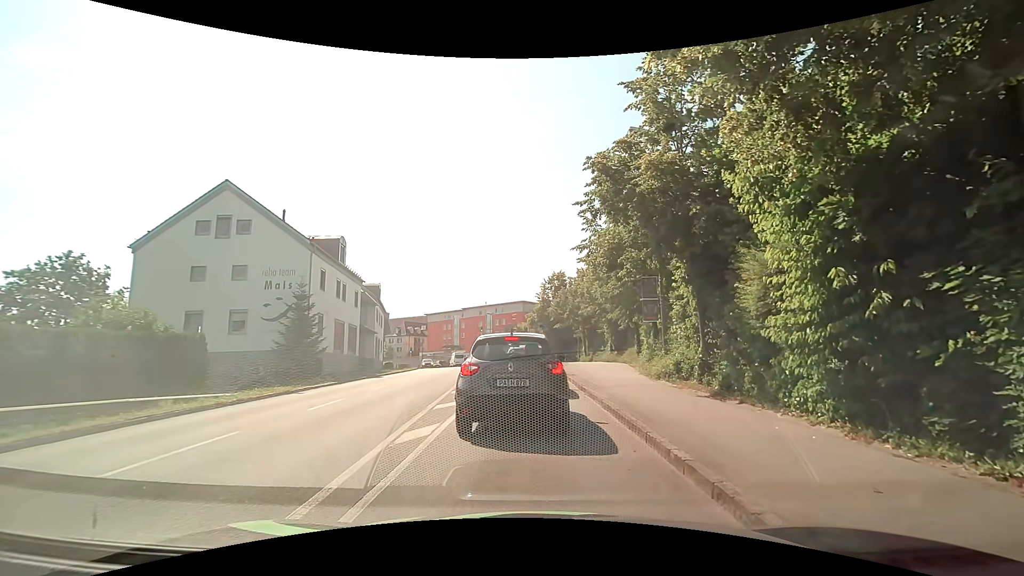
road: tertiary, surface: asphalt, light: Day
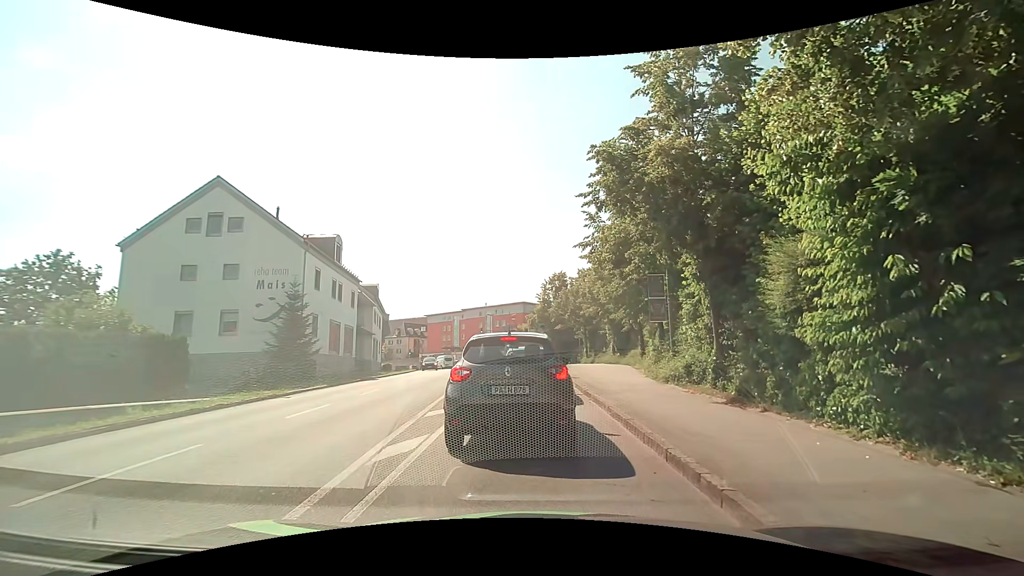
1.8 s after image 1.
(0.0, +1.0) m; 0°
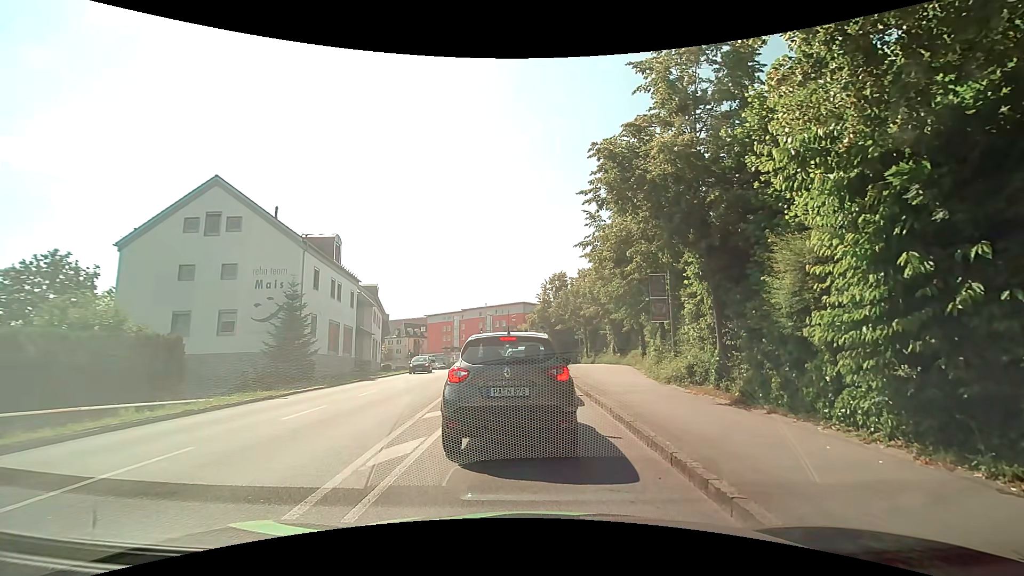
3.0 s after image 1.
(0.0, +0.2) m; 0°
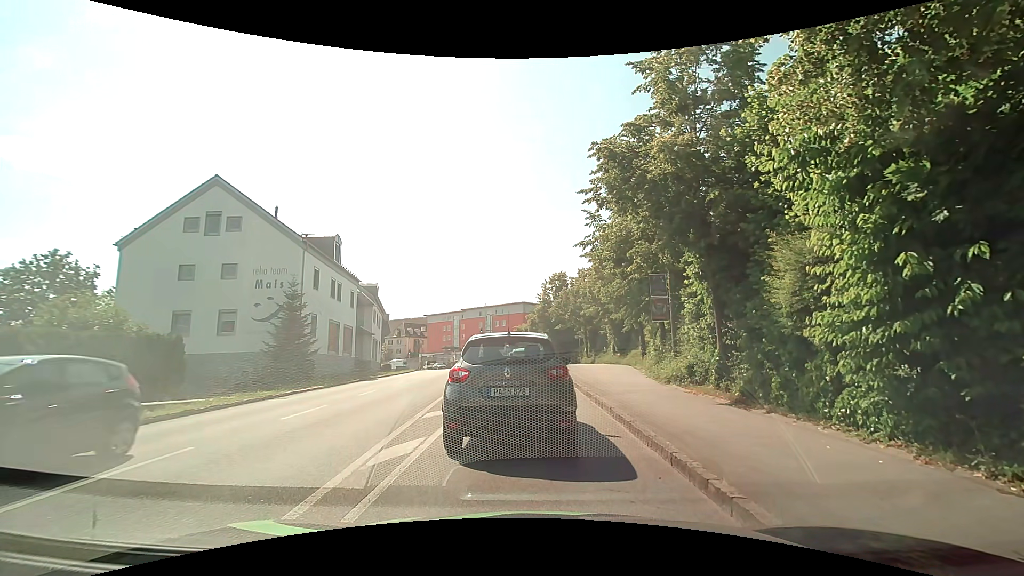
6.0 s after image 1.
(0.0, +0.1) m; 0°
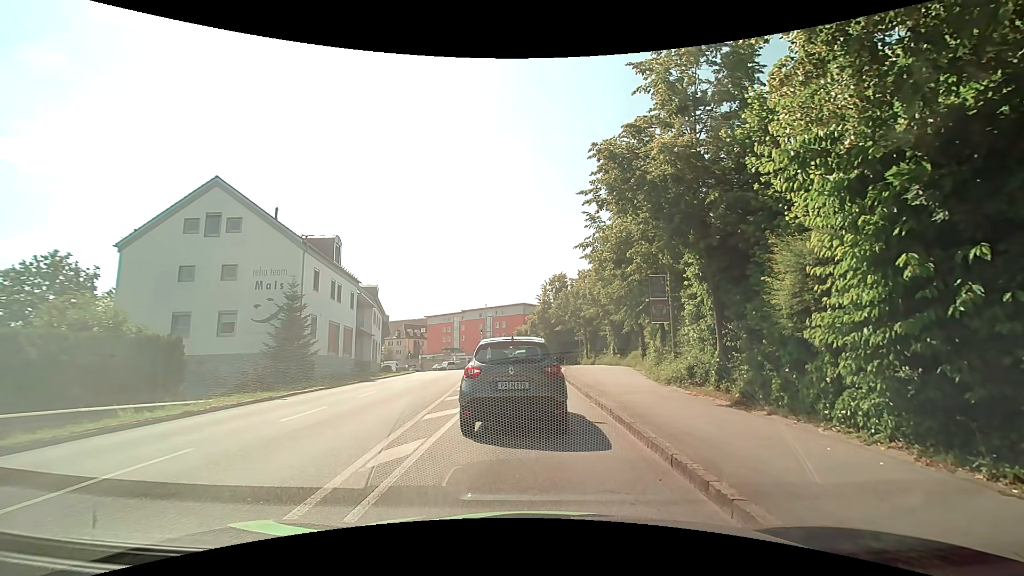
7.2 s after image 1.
(0.0, 0.0) m; 0°
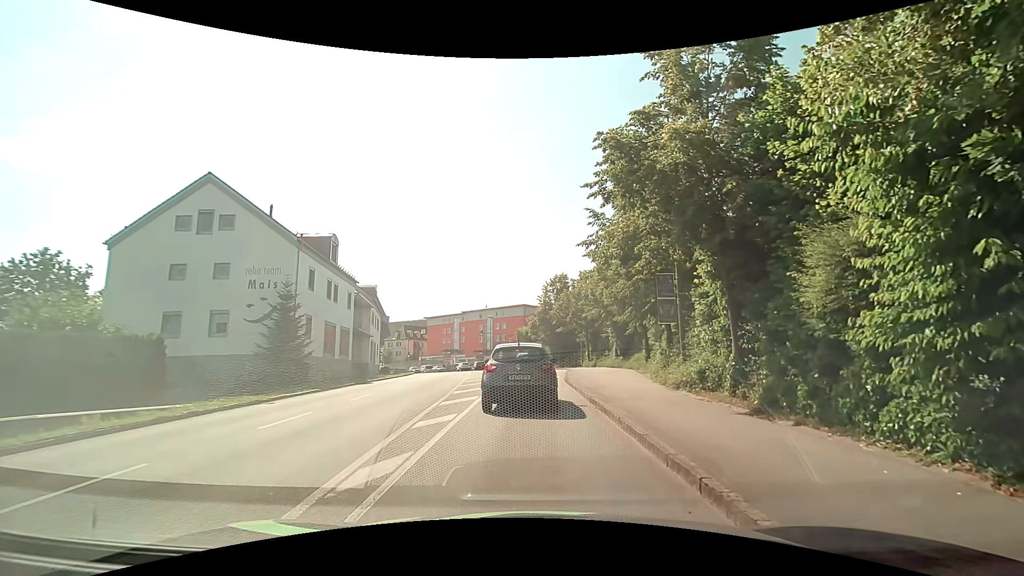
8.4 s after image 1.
(0.0, +1.0) m; -2°
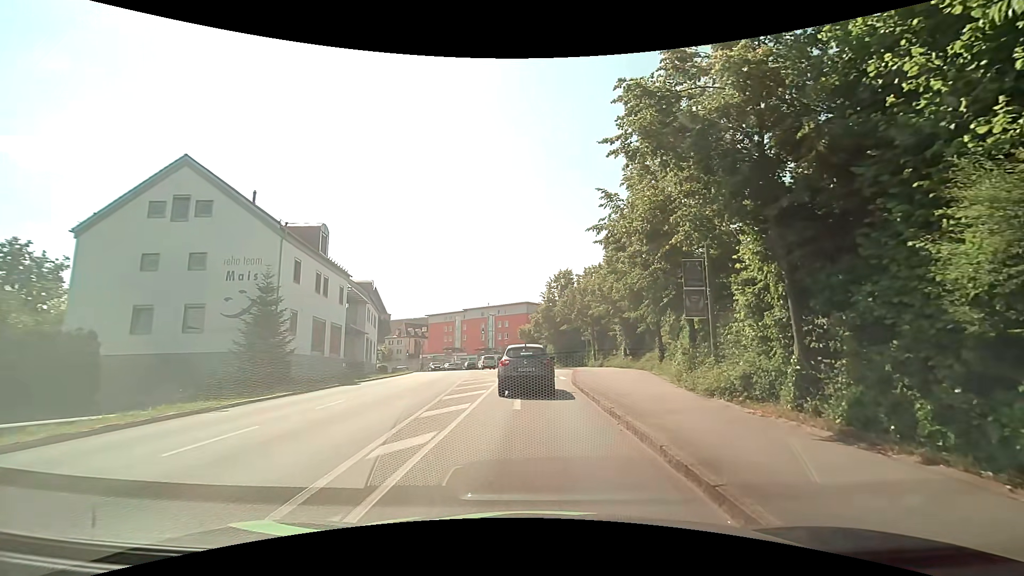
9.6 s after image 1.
(0.0, +2.9) m; +1°
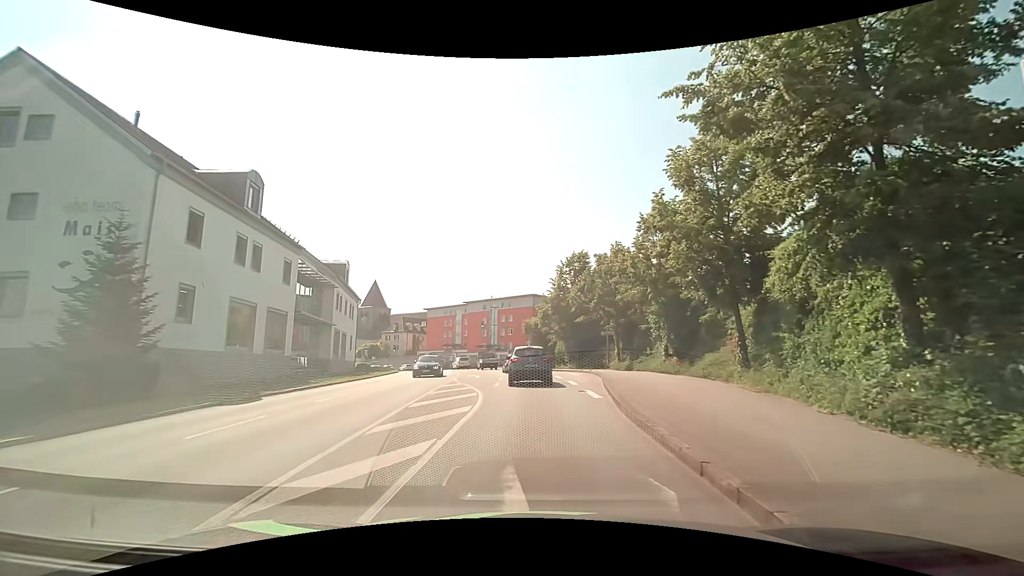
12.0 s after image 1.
(-0.1, +11.0) m; -1°
